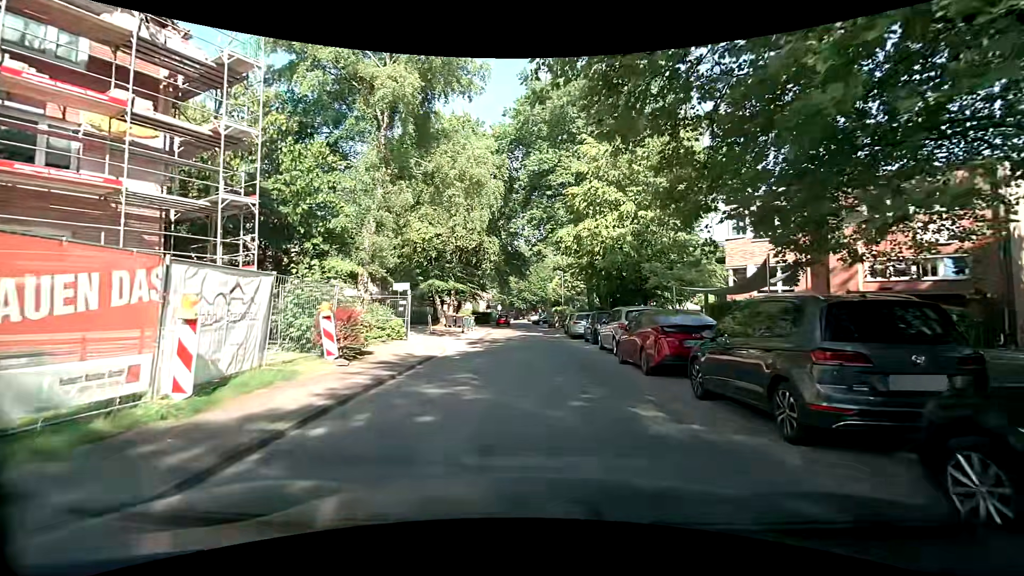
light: Day
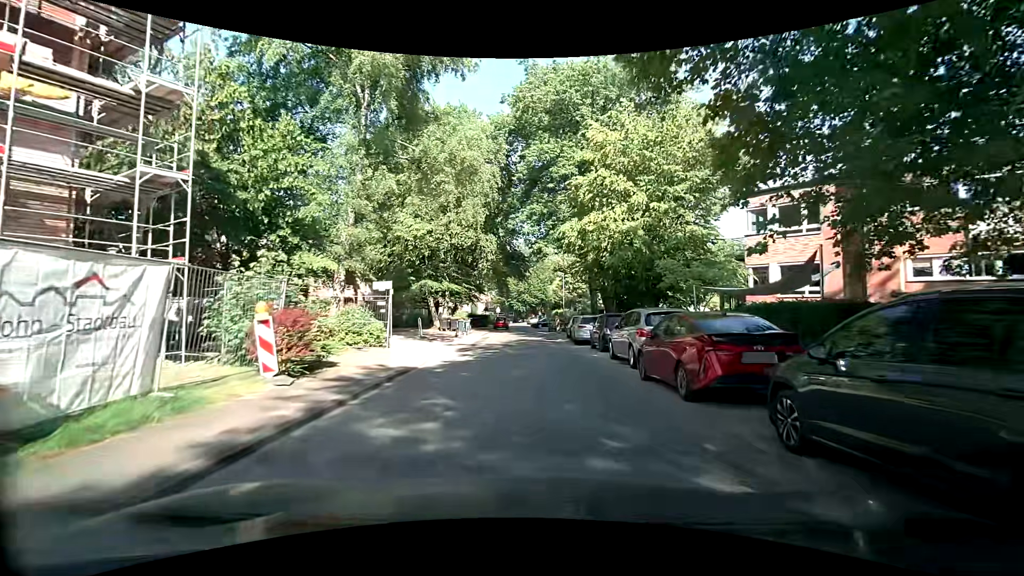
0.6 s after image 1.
(0.0, +2.9) m; 0°
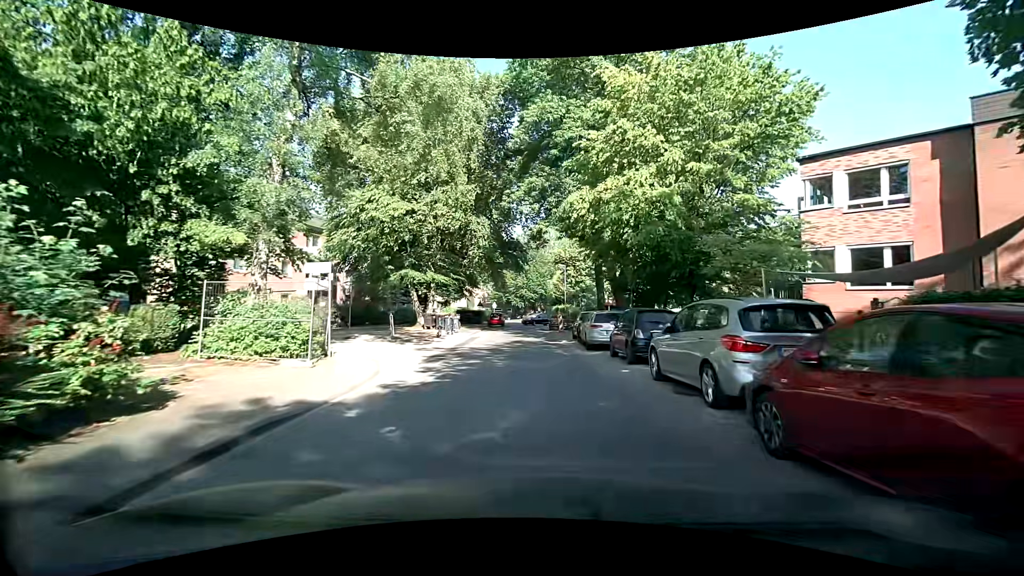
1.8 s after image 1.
(+0.1, +6.0) m; 0°
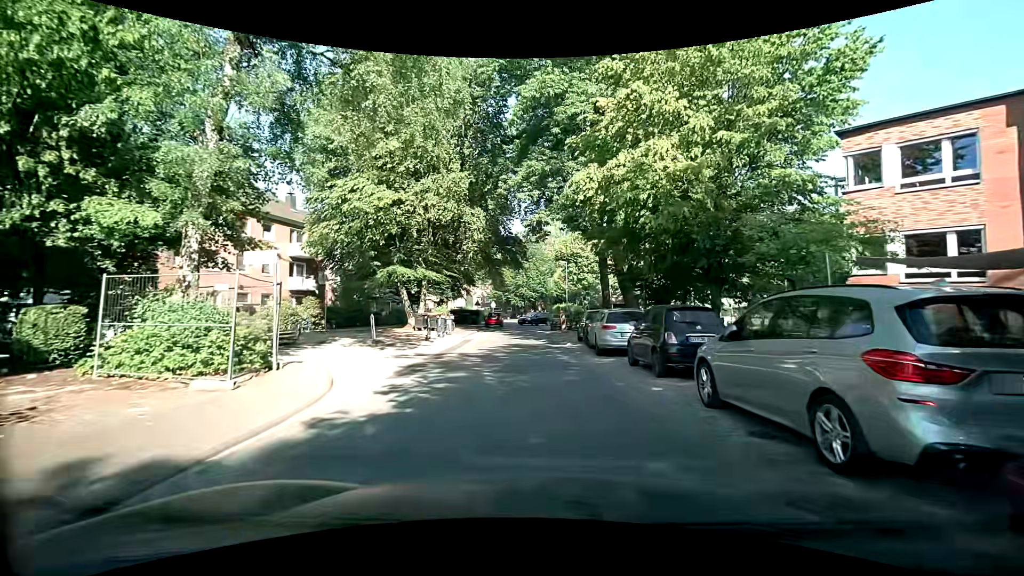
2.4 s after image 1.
(0.0, +3.0) m; +1°
